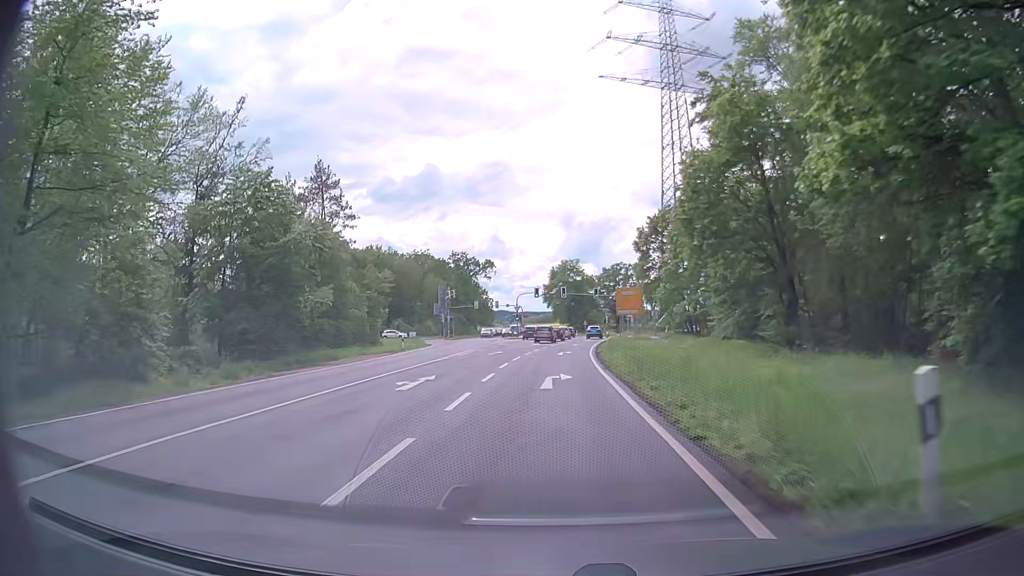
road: secondary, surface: asphalt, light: Day
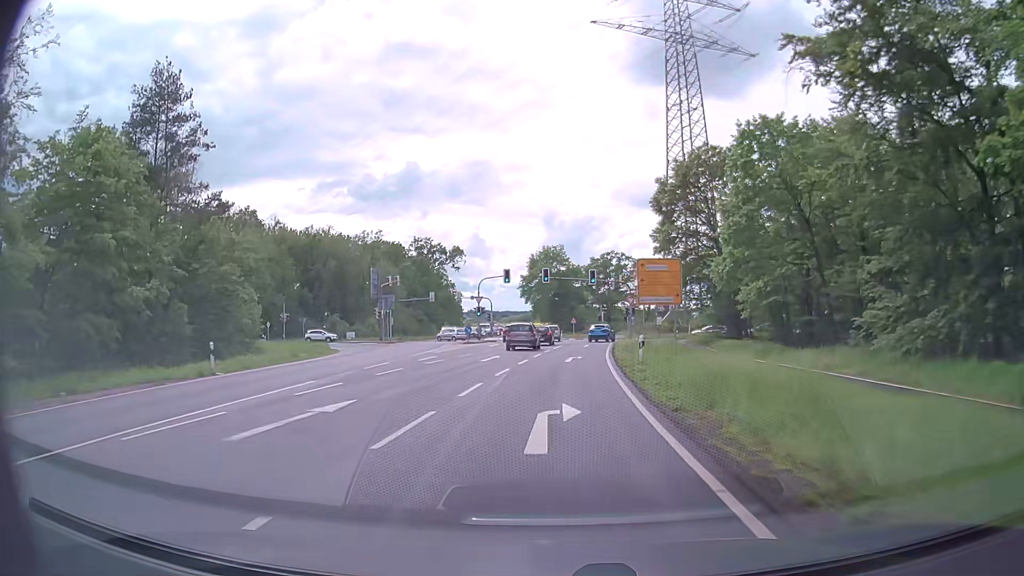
(+0.2, +27.4) m; +2°
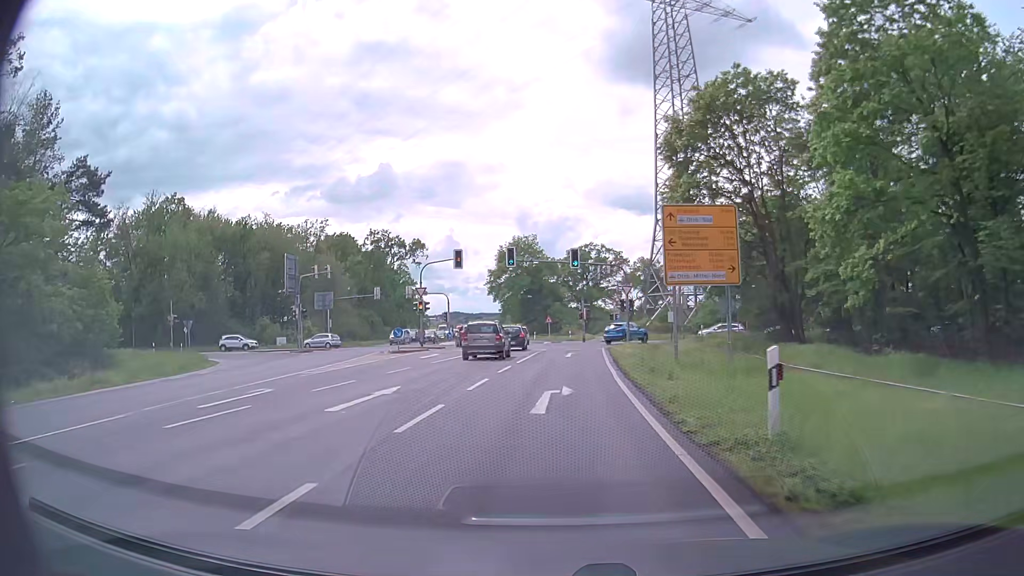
(+0.3, +16.5) m; +2°
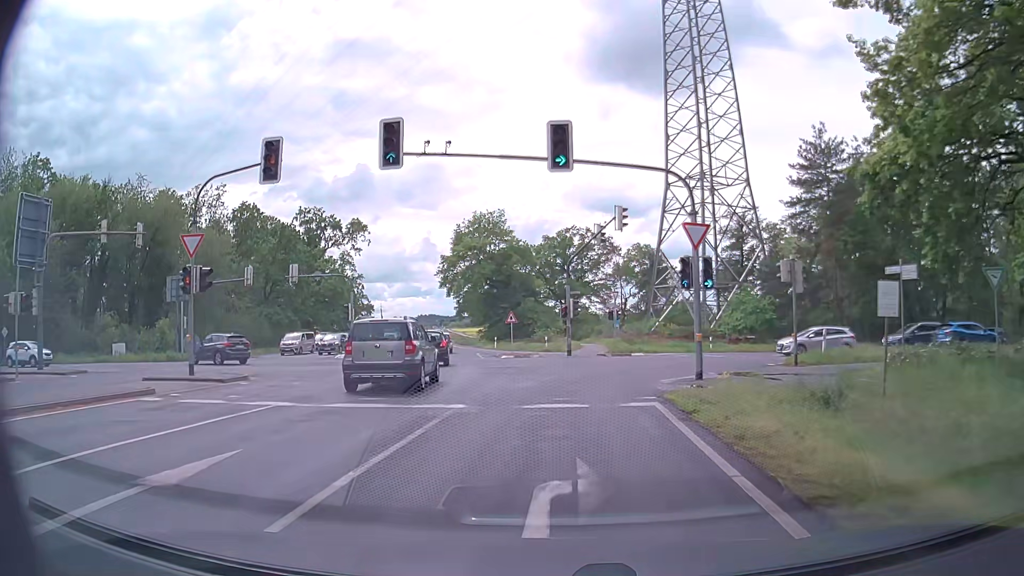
(+0.4, +28.1) m; +1°
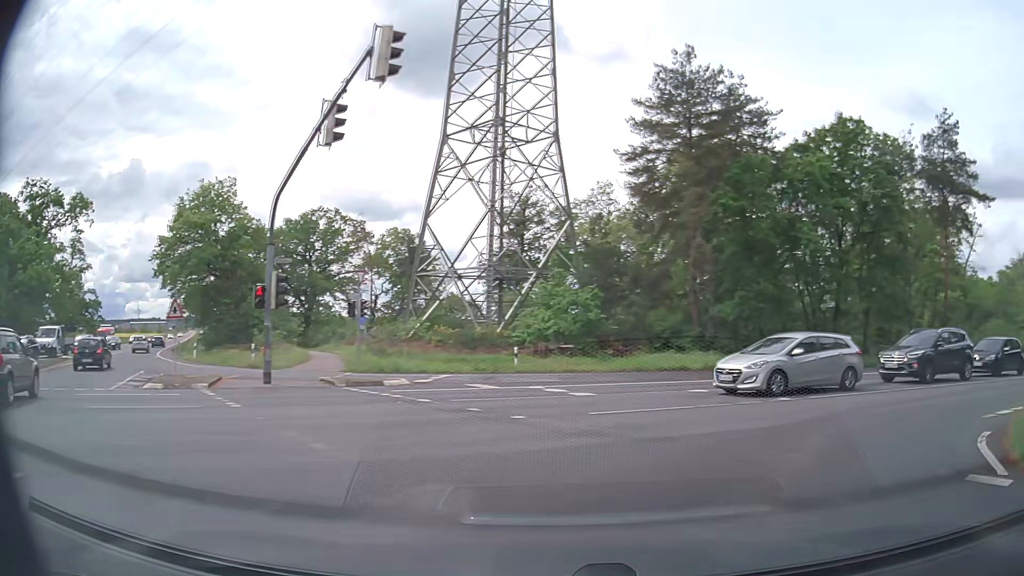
(+1.7, +19.6) m; +22°
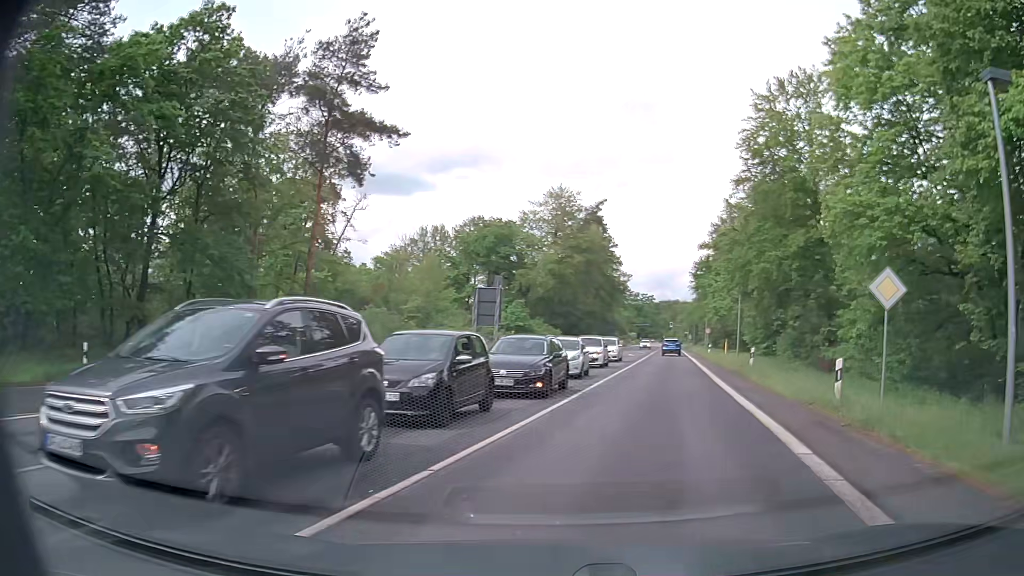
(+7.6, +14.1) m; +56°
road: primary
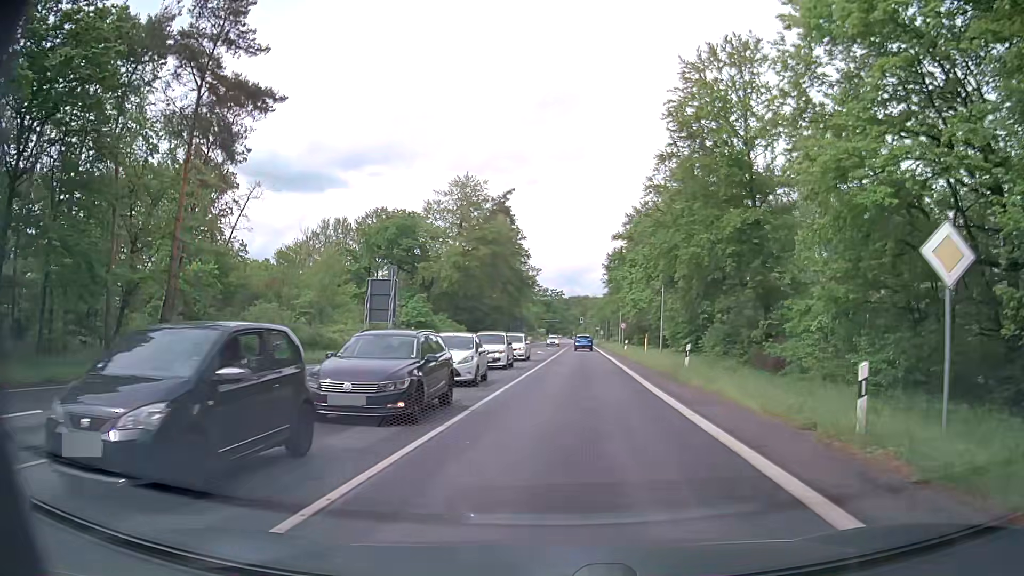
(+0.3, +5.3) m; +7°
